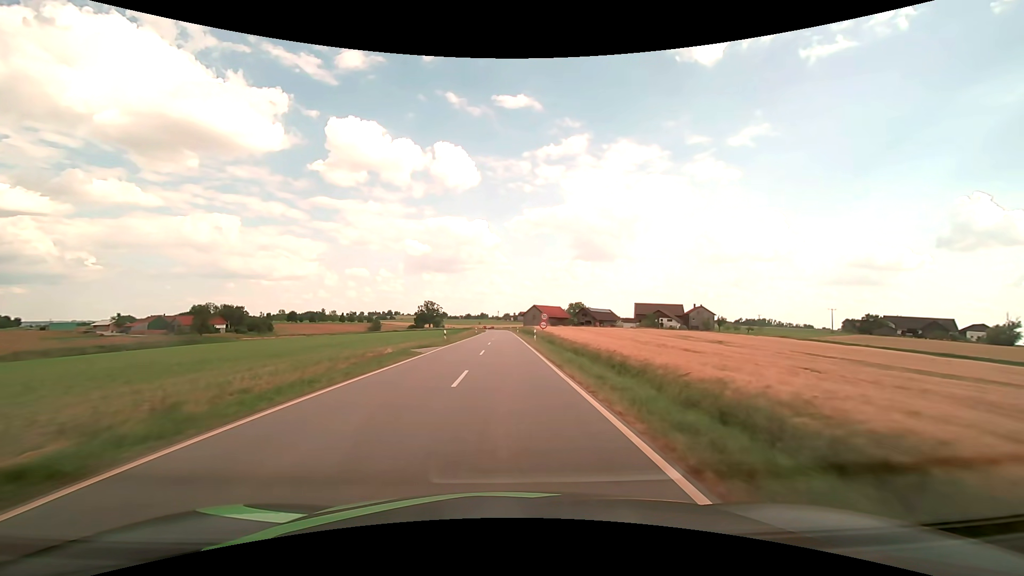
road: tertiary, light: Day
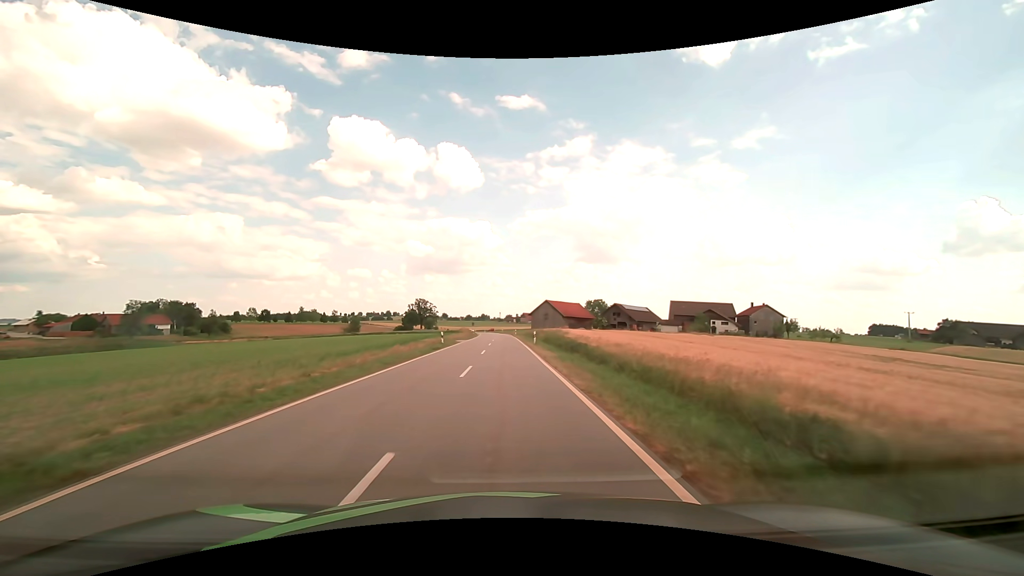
(-0.1, +45.1) m; 0°
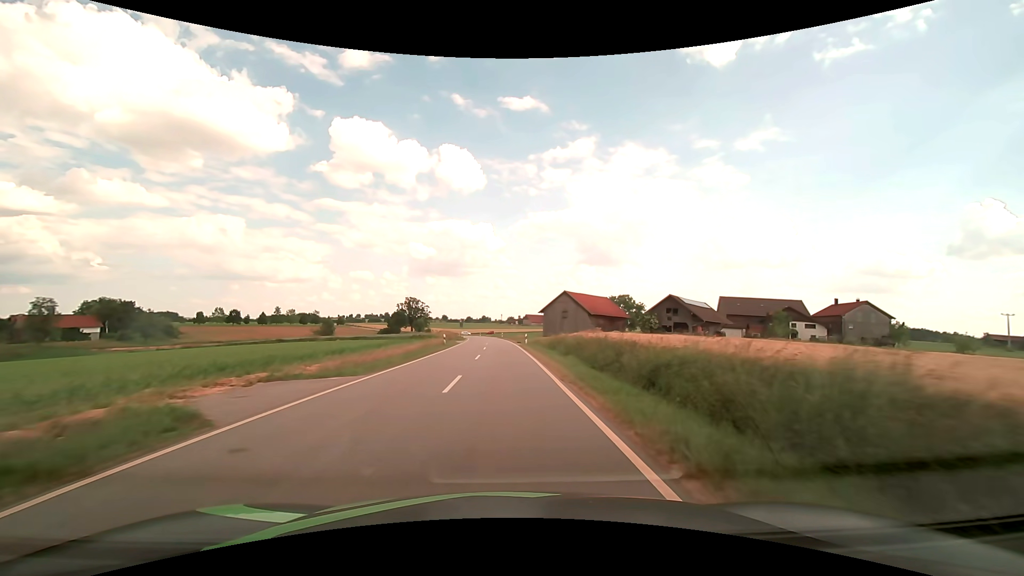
(0.0, +39.6) m; 0°
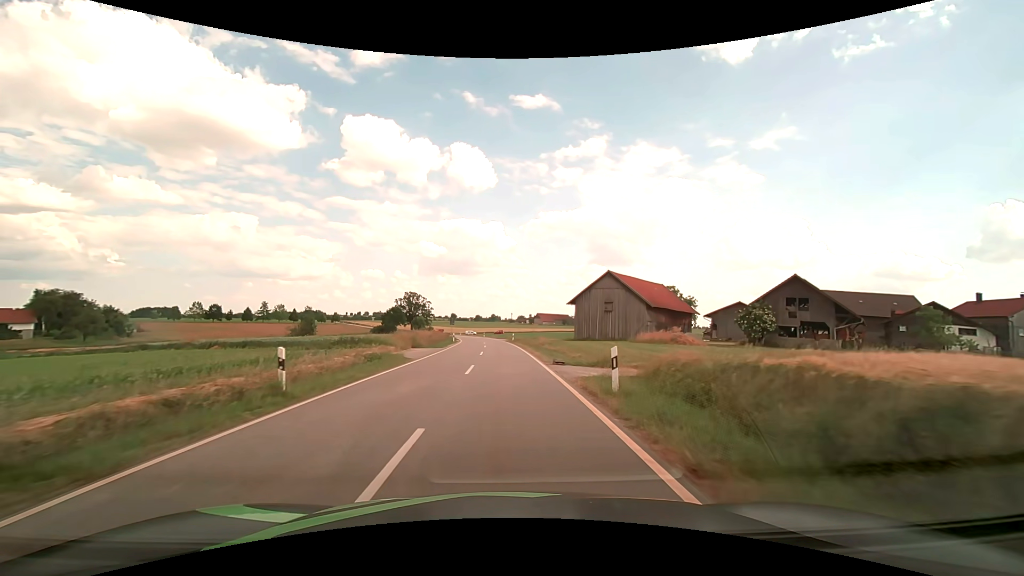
(-0.4, +32.2) m; -1°
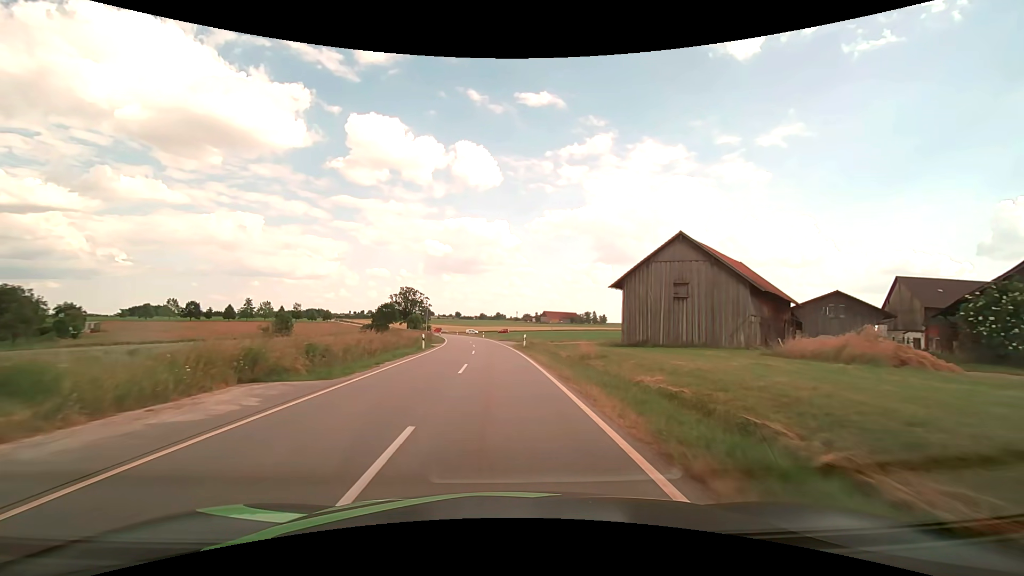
(-0.1, +24.2) m; -1°
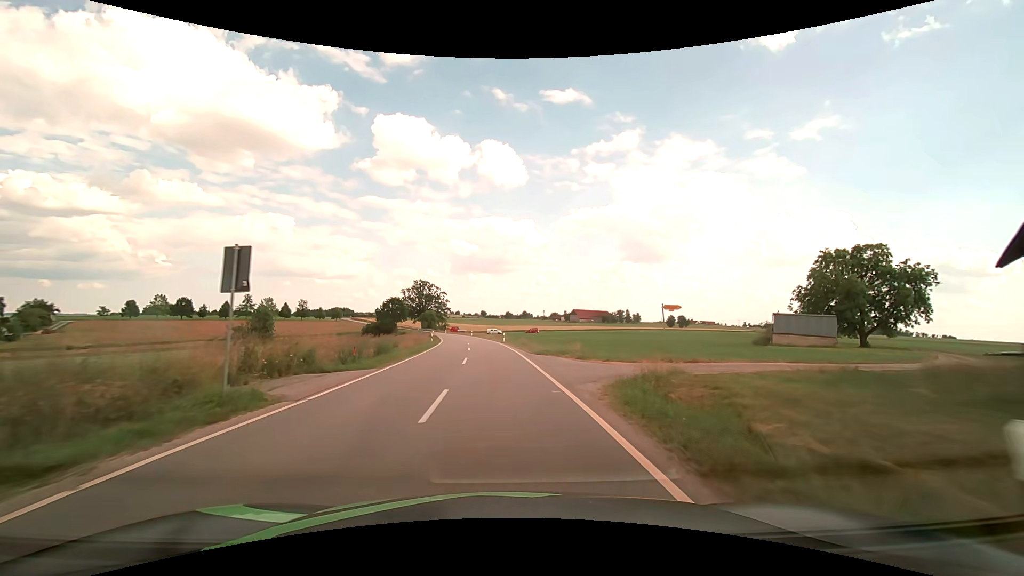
(-0.8, +32.4) m; -3°
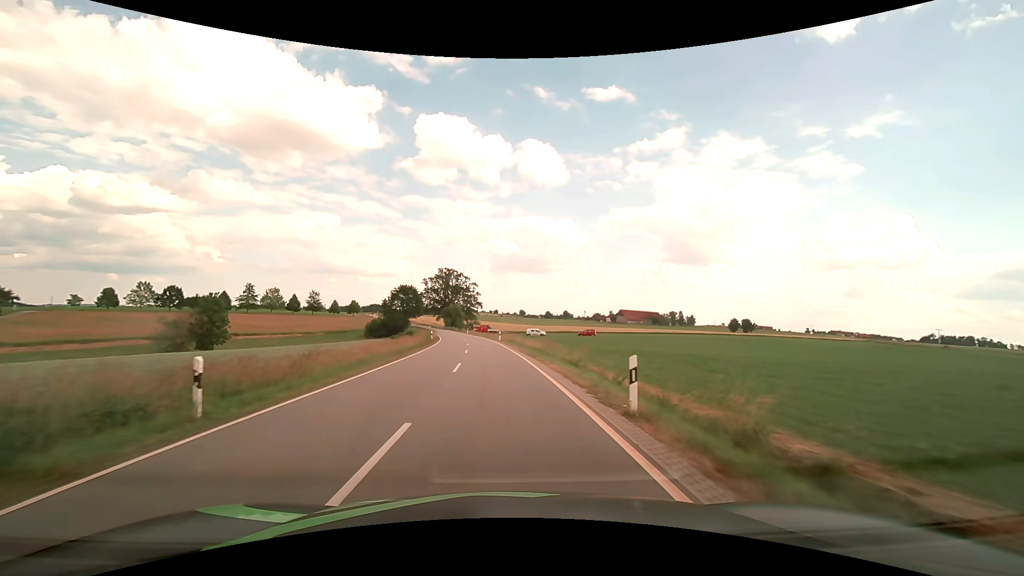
(-1.7, +40.6) m; -5°
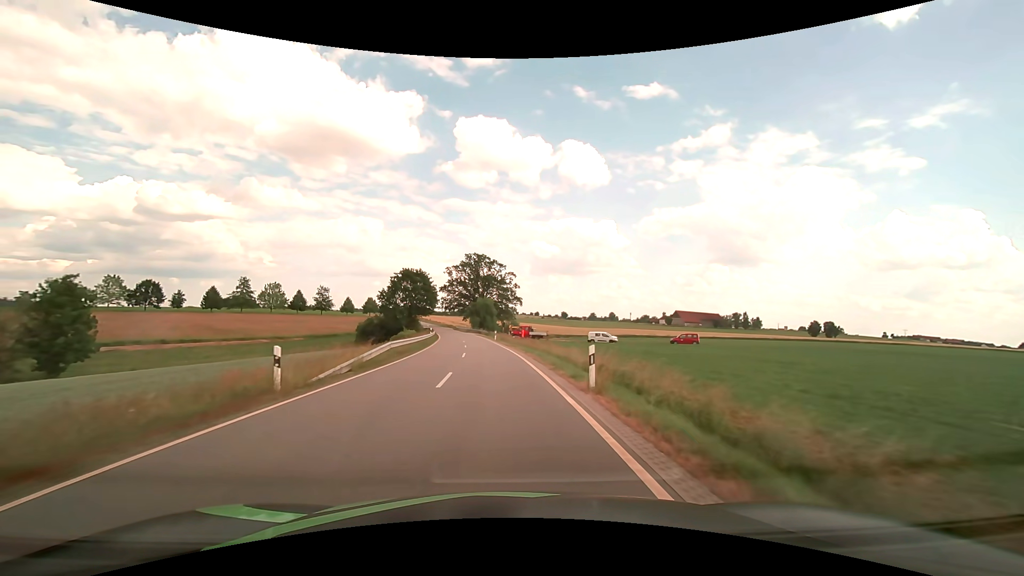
(-1.5, +40.6) m; -5°
